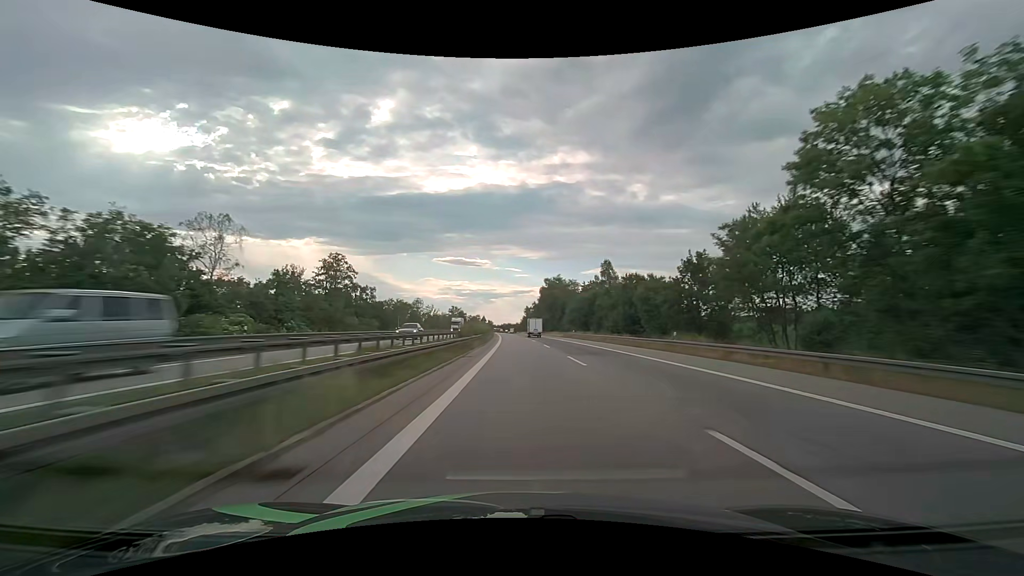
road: motorway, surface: asphalt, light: Day
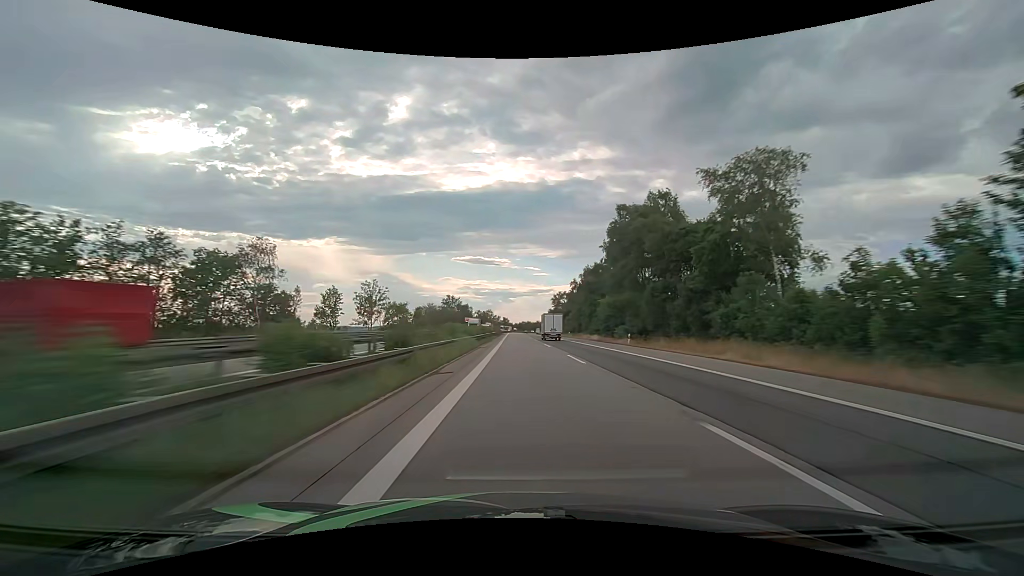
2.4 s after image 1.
(-2.0, +90.0) m; -2°
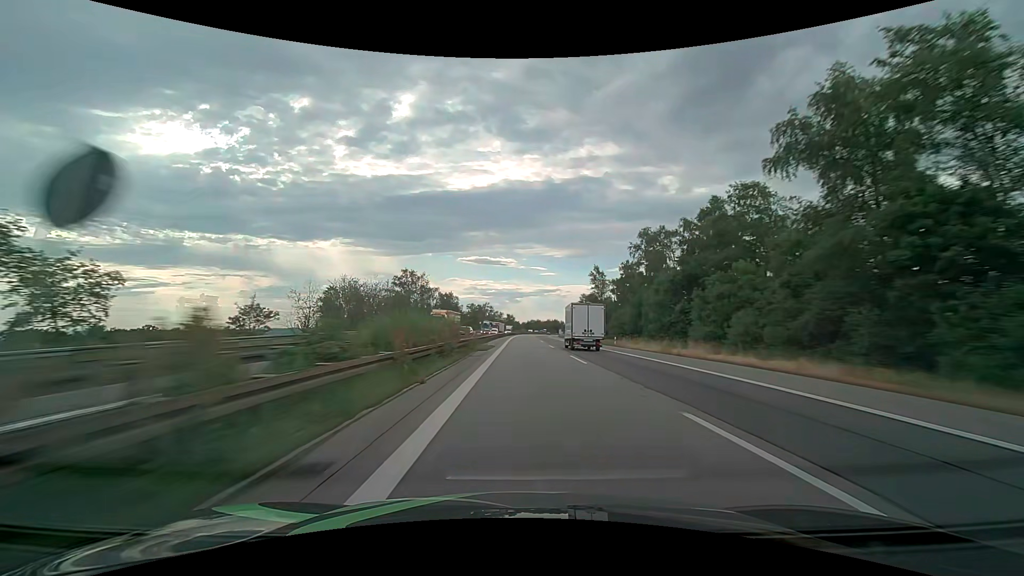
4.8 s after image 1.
(-0.8, +90.3) m; -1°
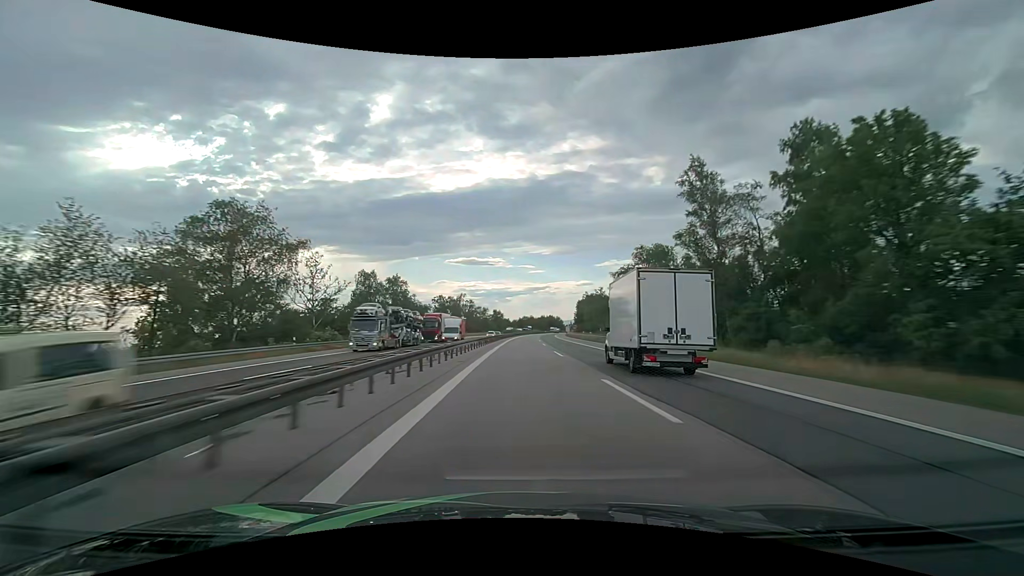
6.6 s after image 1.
(+0.6, +67.6) m; +1°
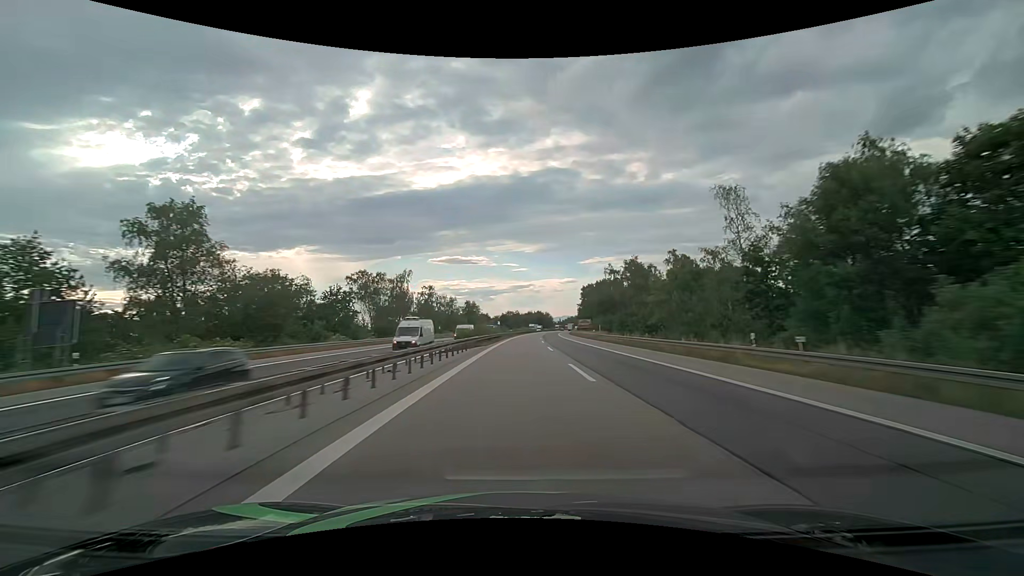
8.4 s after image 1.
(+1.0, +67.1) m; +2°
(0, +10) (0, +20) (0, +30) (+1, +40) (+1, +50) (+1, +60) (+2, +70) (+2, +80) (+3, +90) (+4, +100) m
